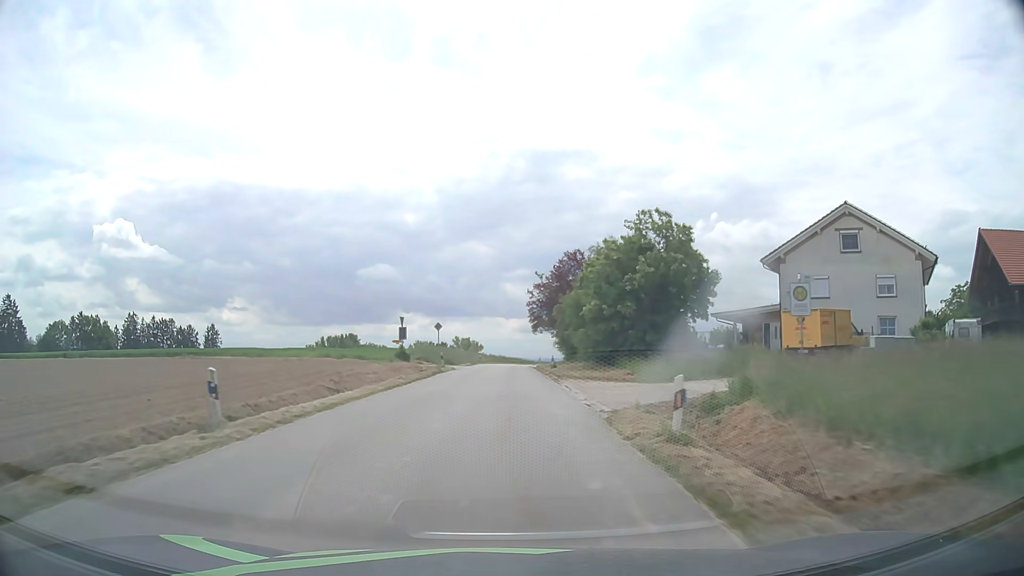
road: tertiary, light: Day
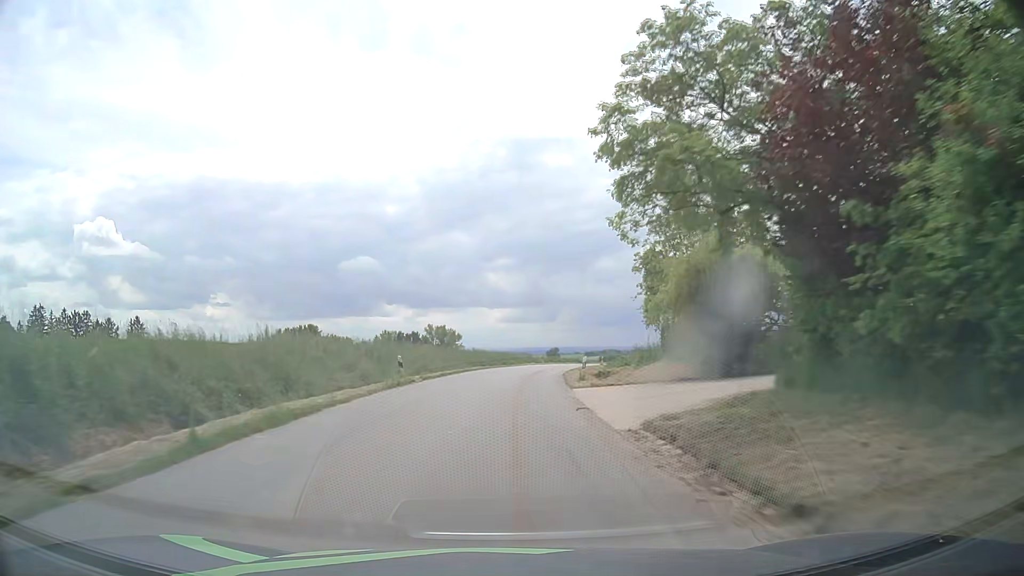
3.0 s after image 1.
(+0.4, +54.3) m; +1°
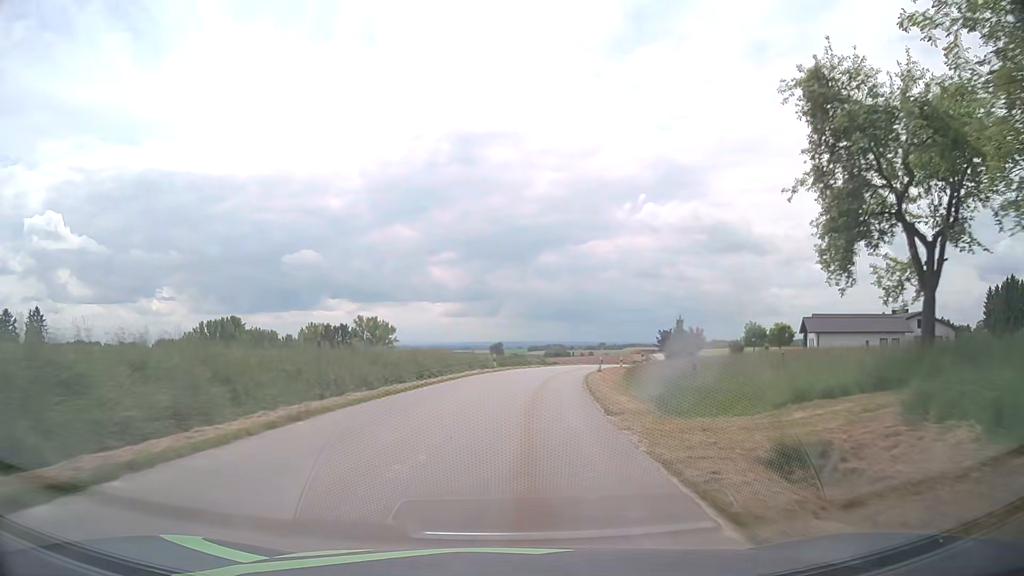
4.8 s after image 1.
(+1.2, +32.7) m; +5°
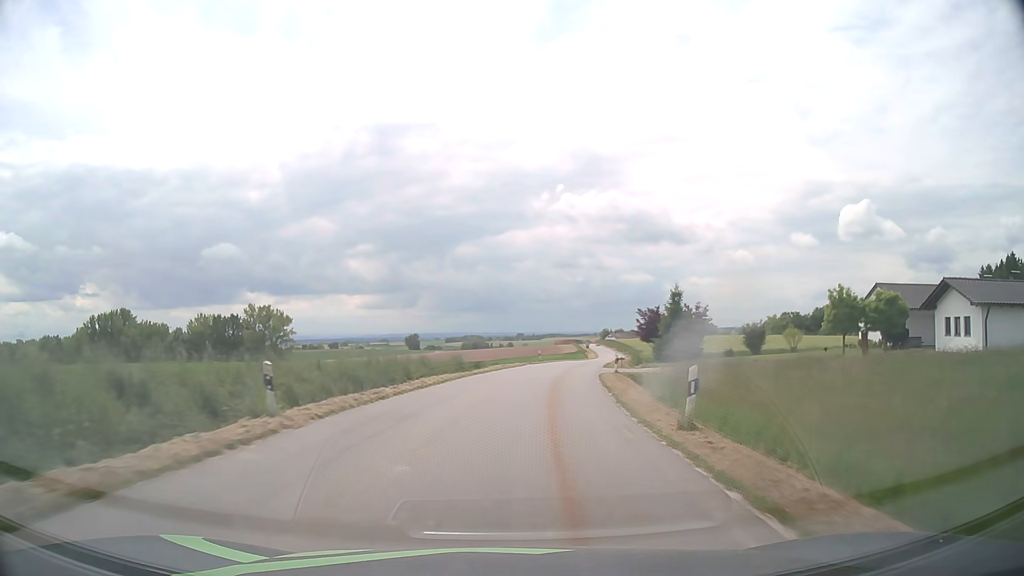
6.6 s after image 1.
(+1.8, +32.7) m; +7°
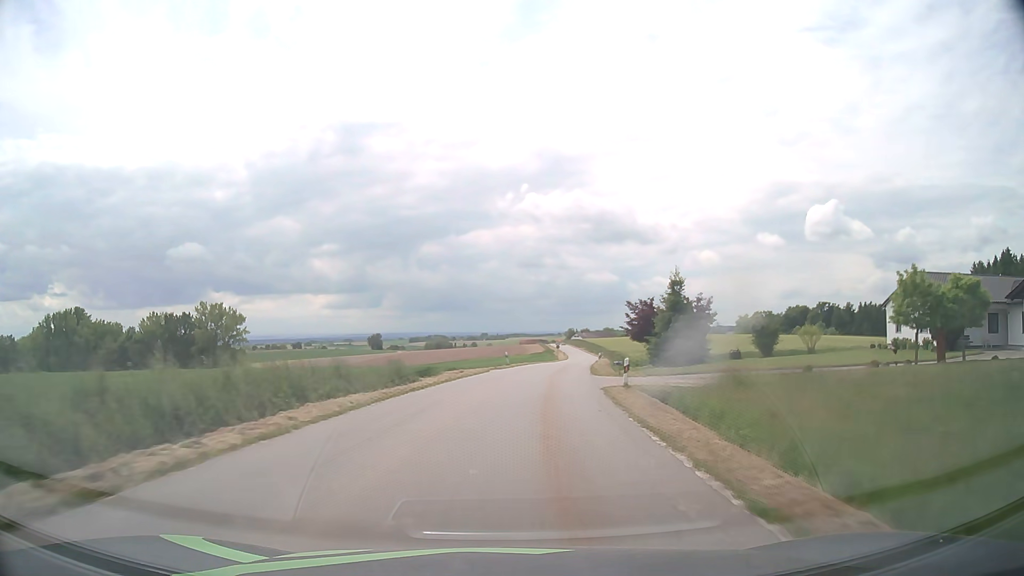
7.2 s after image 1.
(+0.3, +10.9) m; +3°
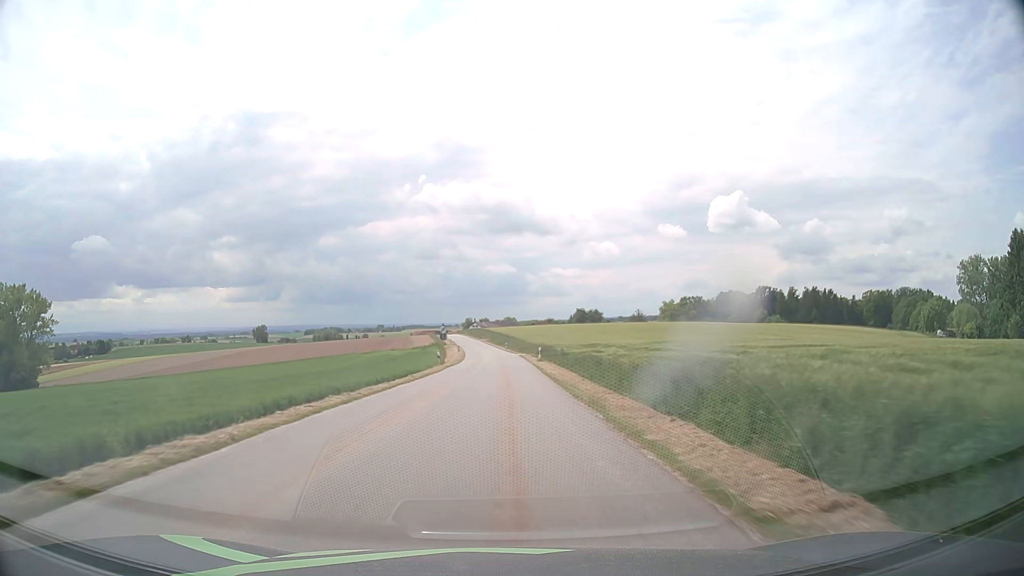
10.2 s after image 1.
(+5.2, +54.2) m; +9°
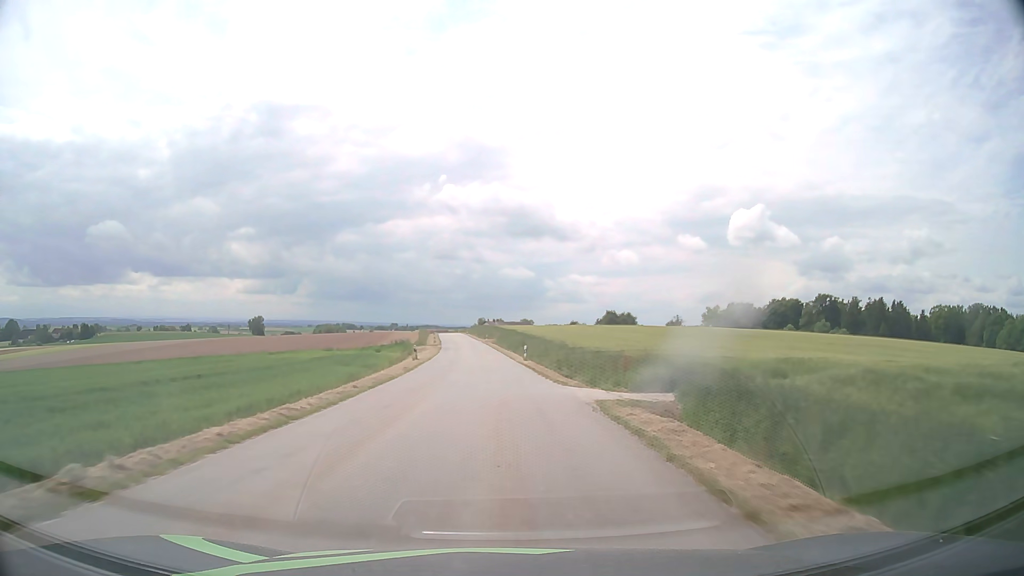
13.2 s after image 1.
(-0.1, +54.3) m; -1°
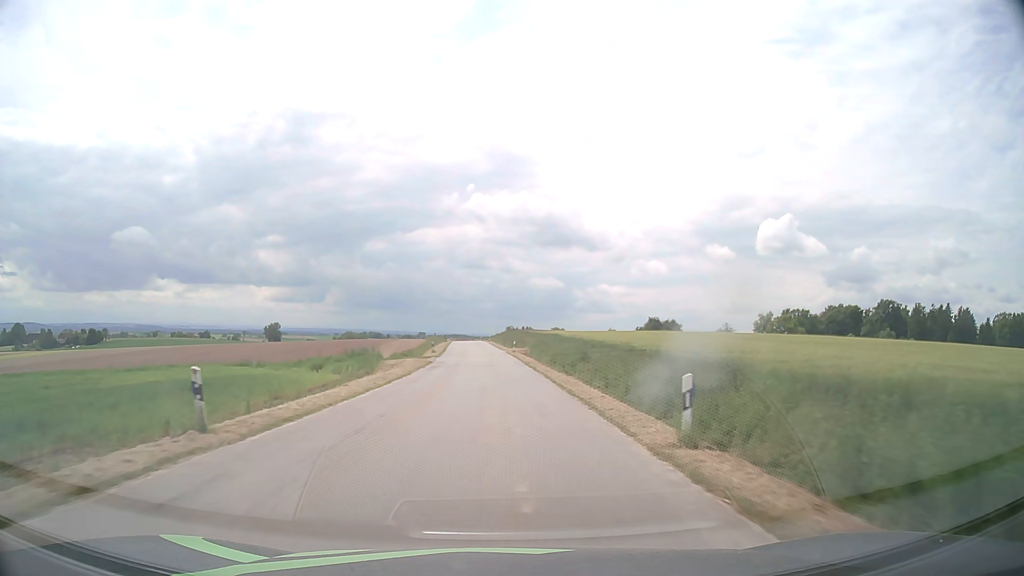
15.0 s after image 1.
(-0.6, +32.6) m; -2°
(0, +10) (0, +20) (0, +30) (-1, +40) (-1, +50) (-2, +60) (-2, +70) (-3, +80) (-3, +90) (-4, +100) m
